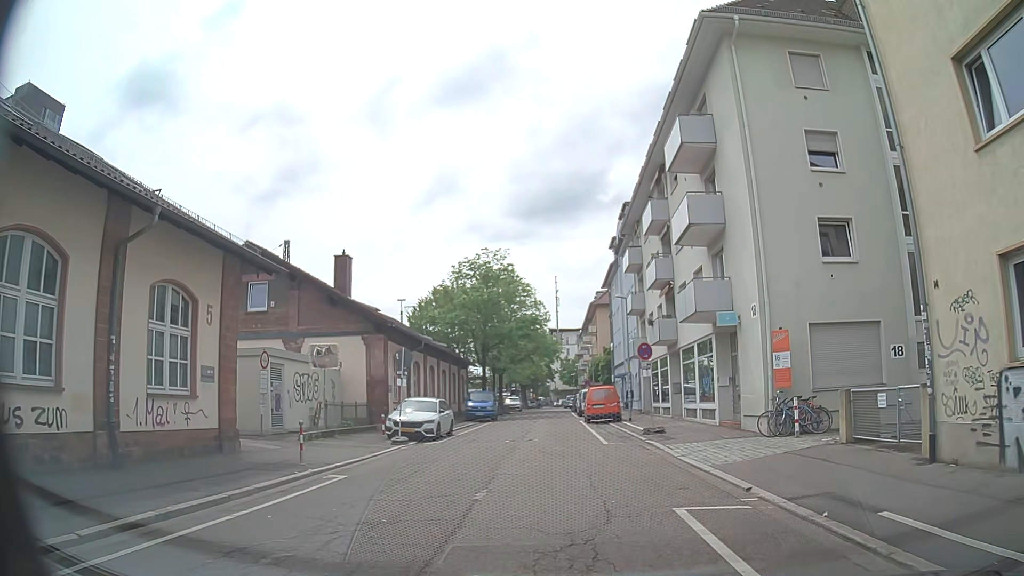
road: residential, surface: asphalt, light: Day
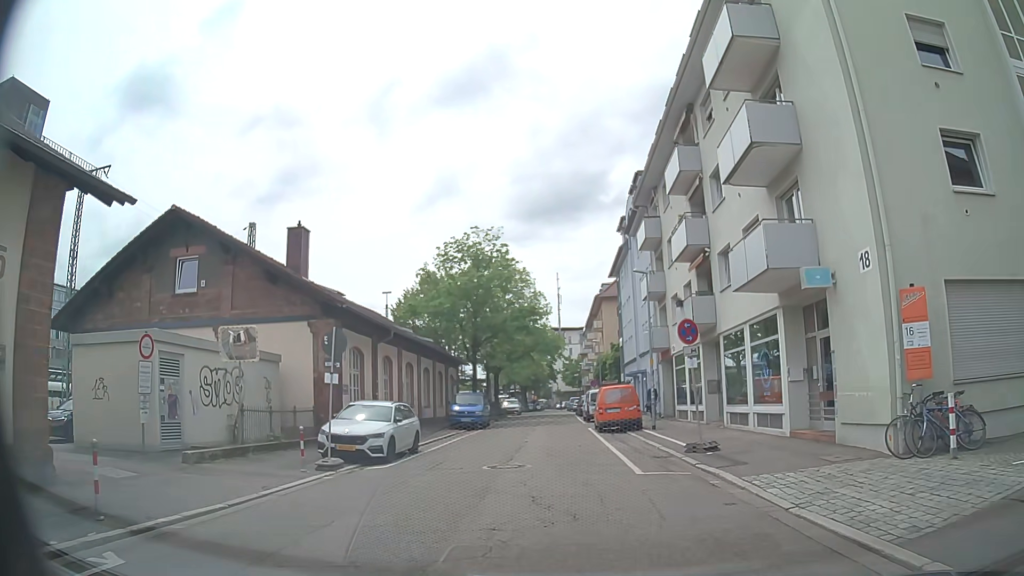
(0.0, +7.0) m; +1°
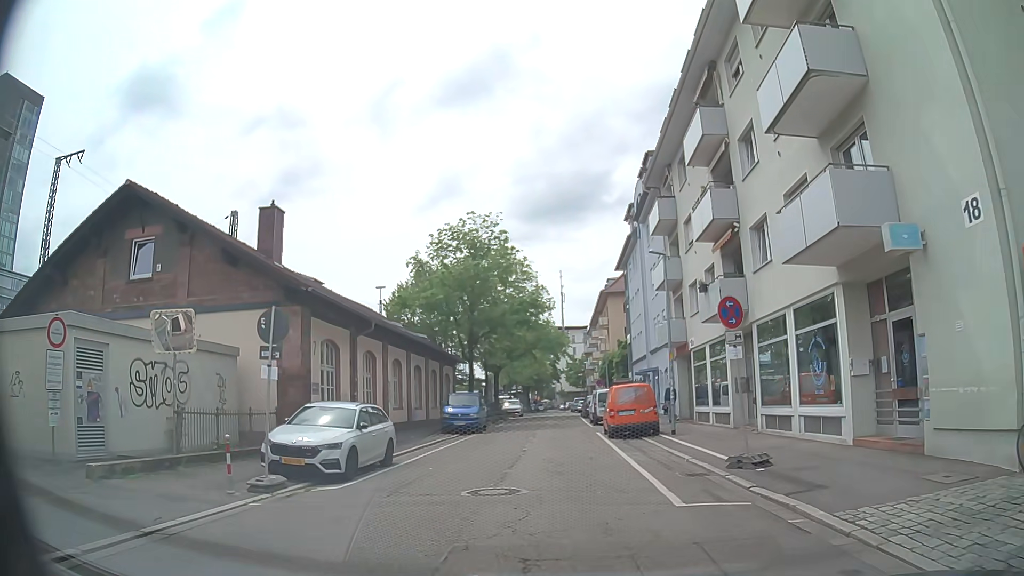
(-0.1, +3.5) m; -1°
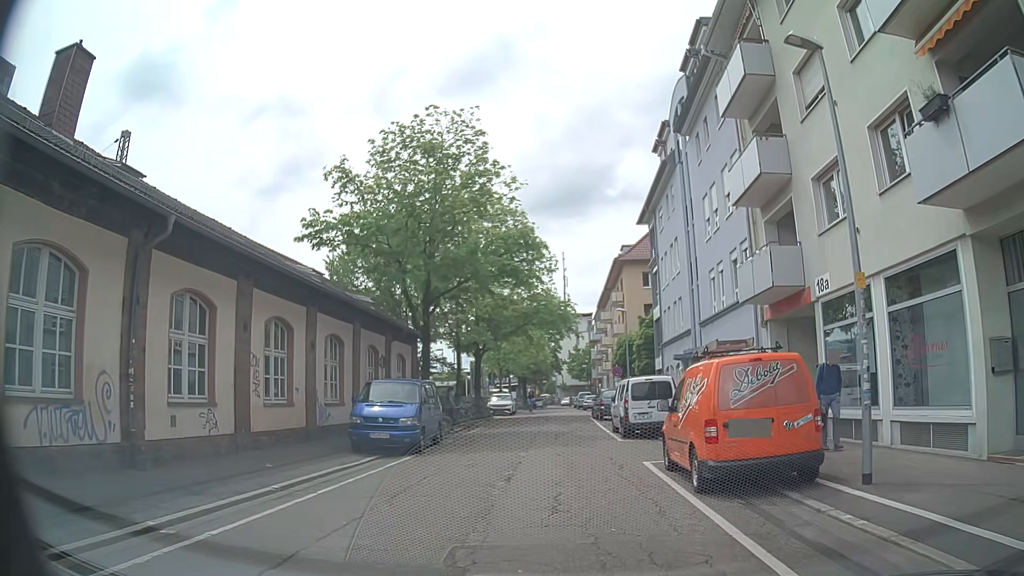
(0.0, +14.0) m; +1°
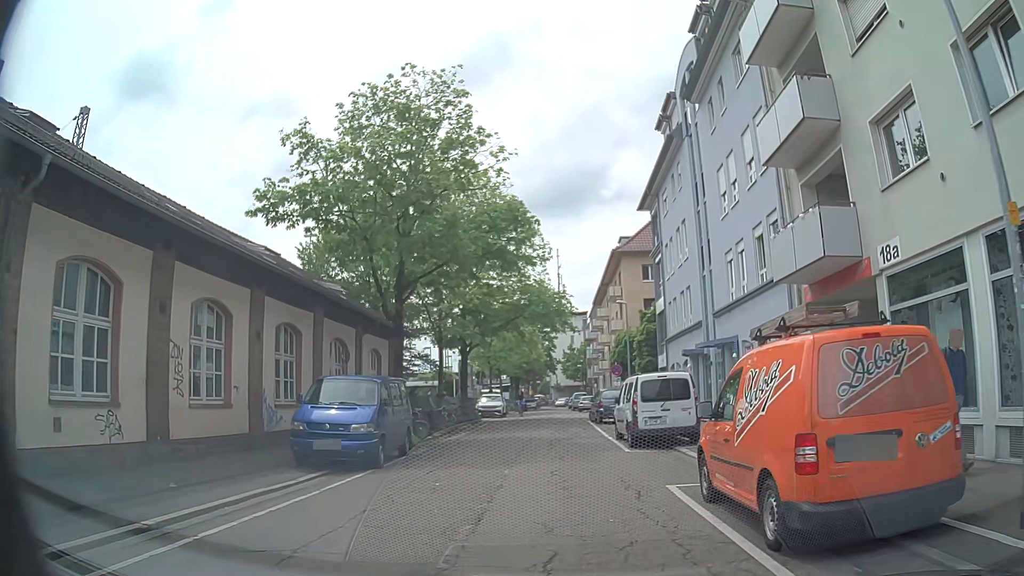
(0.0, +3.5) m; 0°
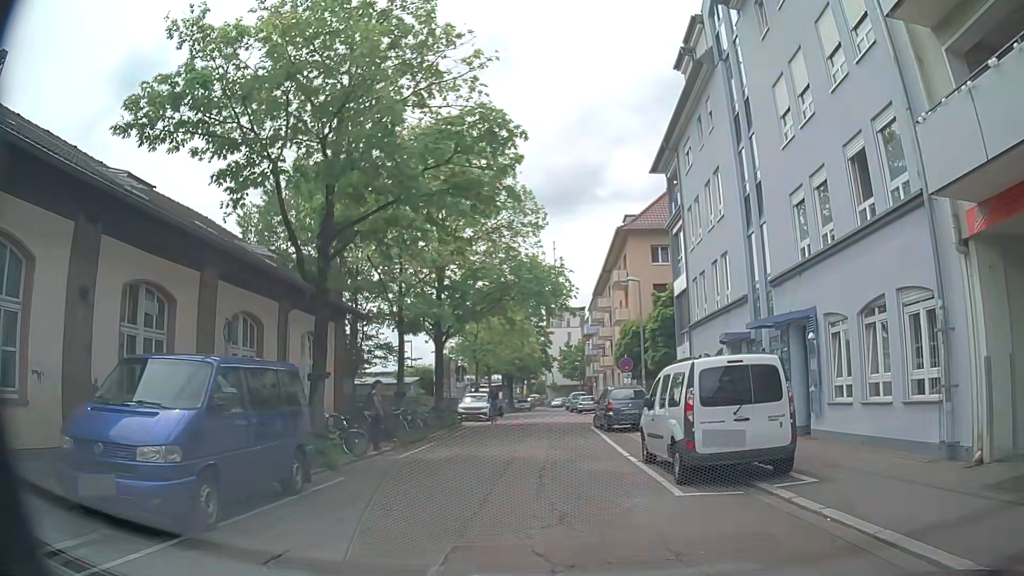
(0.0, +7.0) m; 0°
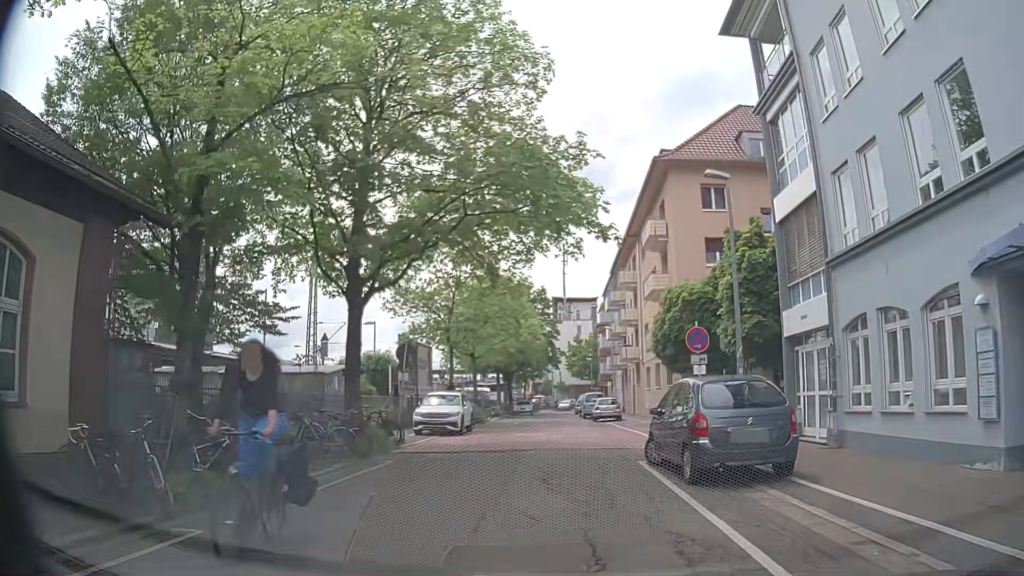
(0.0, +13.9) m; +1°
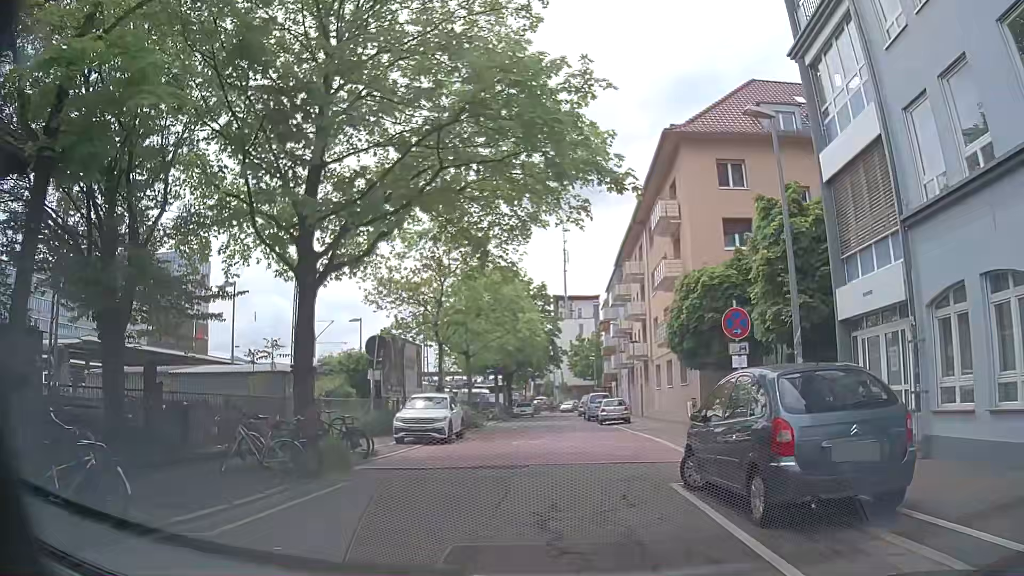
(-0.1, +3.5) m; 0°
